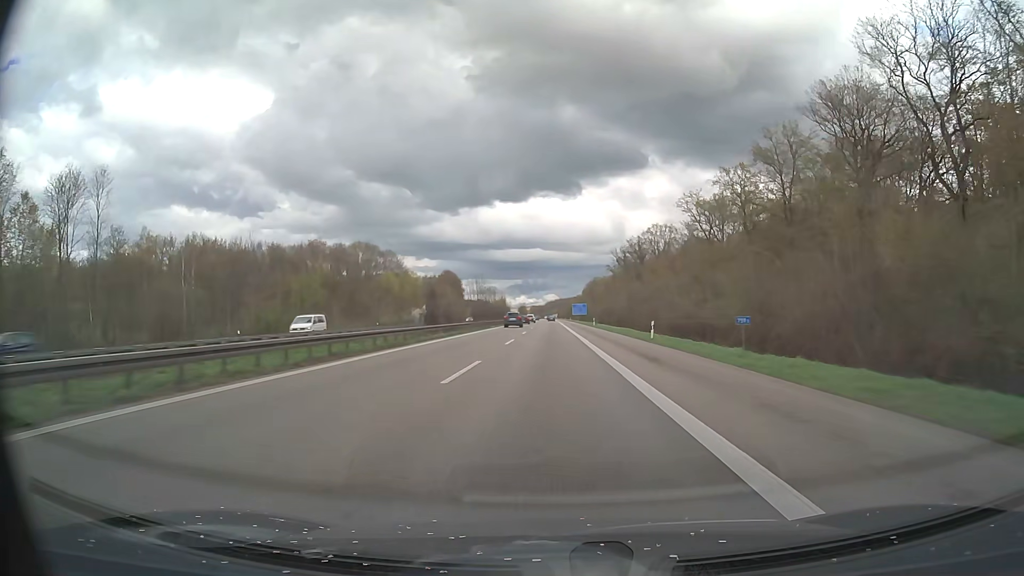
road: motorway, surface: asphalt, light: Day
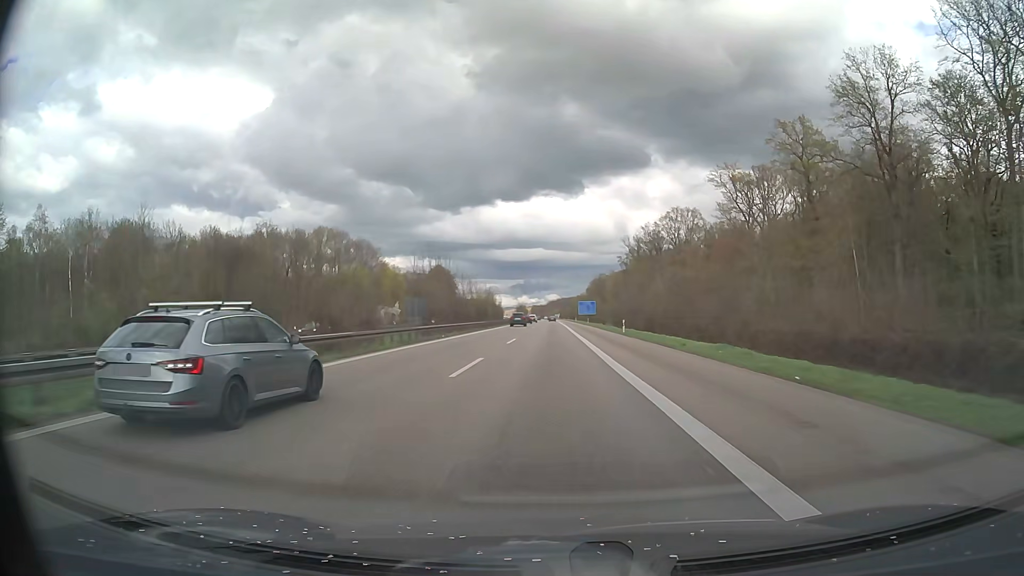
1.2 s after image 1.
(0.0, +34.8) m; 0°
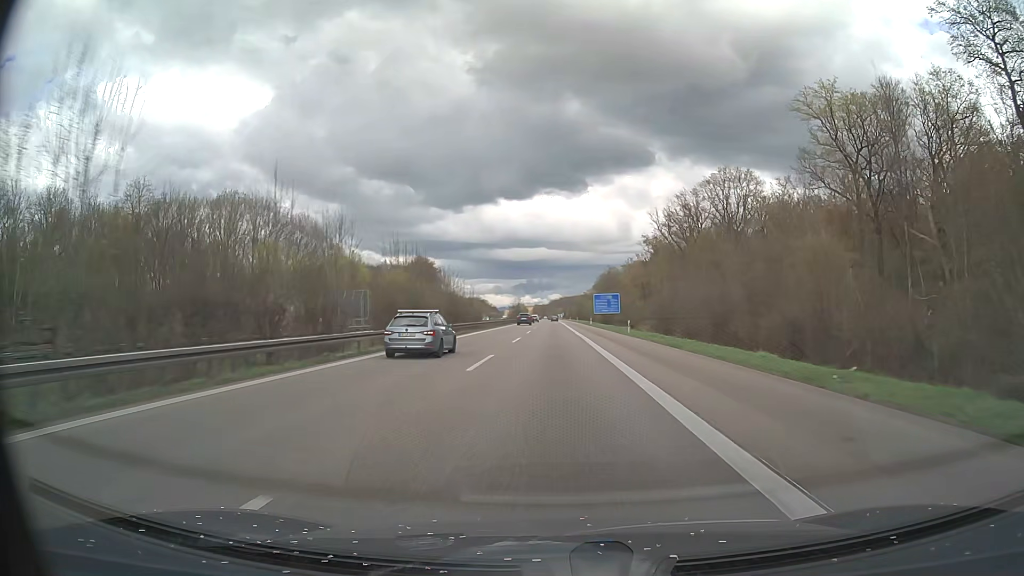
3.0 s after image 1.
(-0.1, +52.3) m; 0°
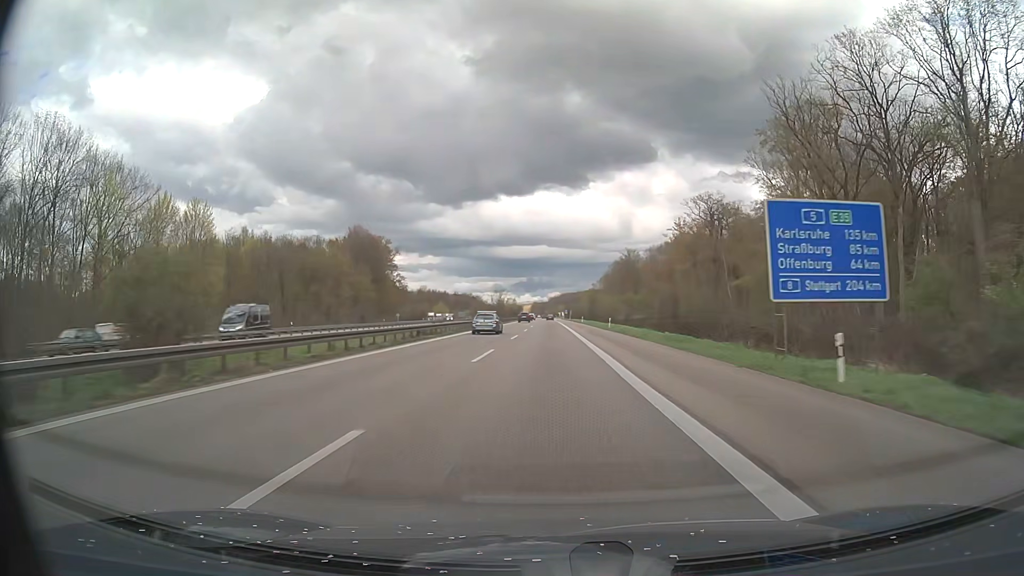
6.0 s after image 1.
(+0.1, +87.2) m; 0°
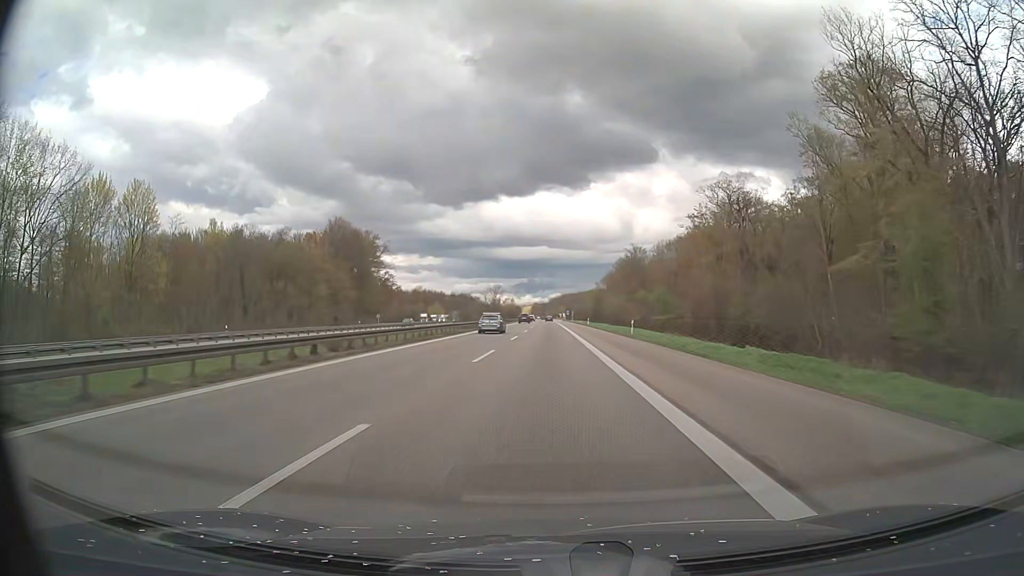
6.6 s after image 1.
(0.0, +17.5) m; 0°
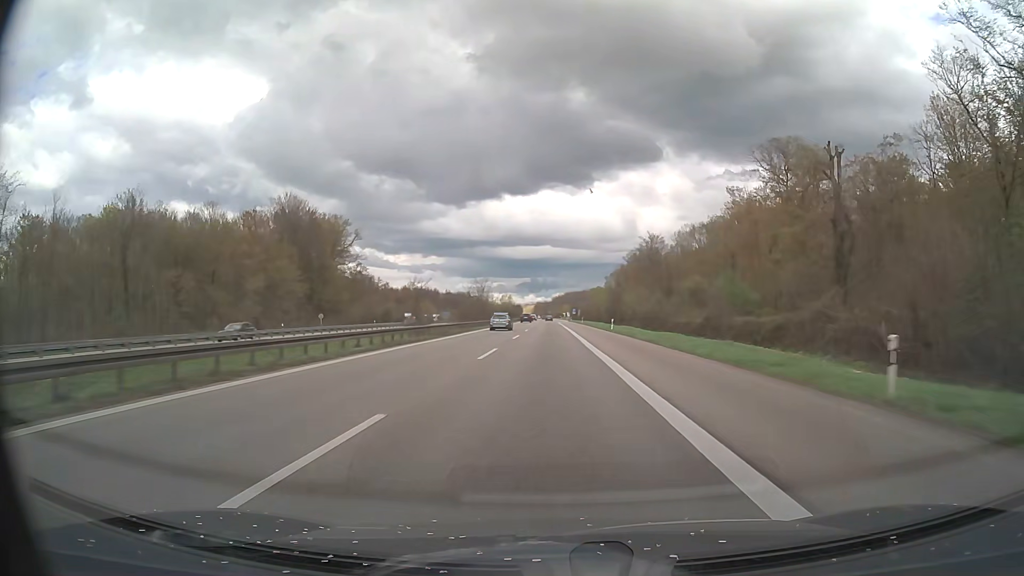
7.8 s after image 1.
(0.0, +35.0) m; 0°
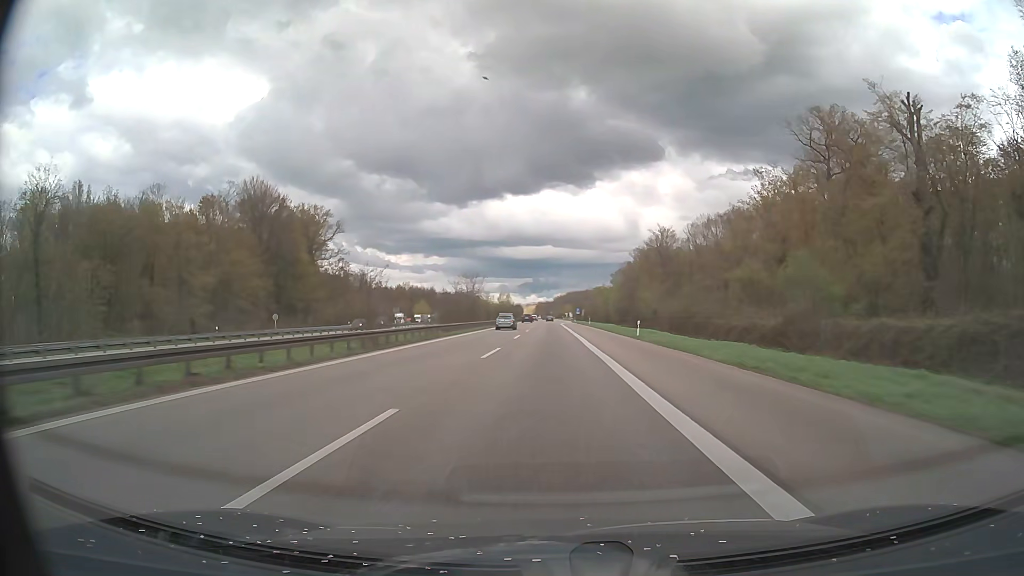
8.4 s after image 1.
(0.0, +17.5) m; 0°
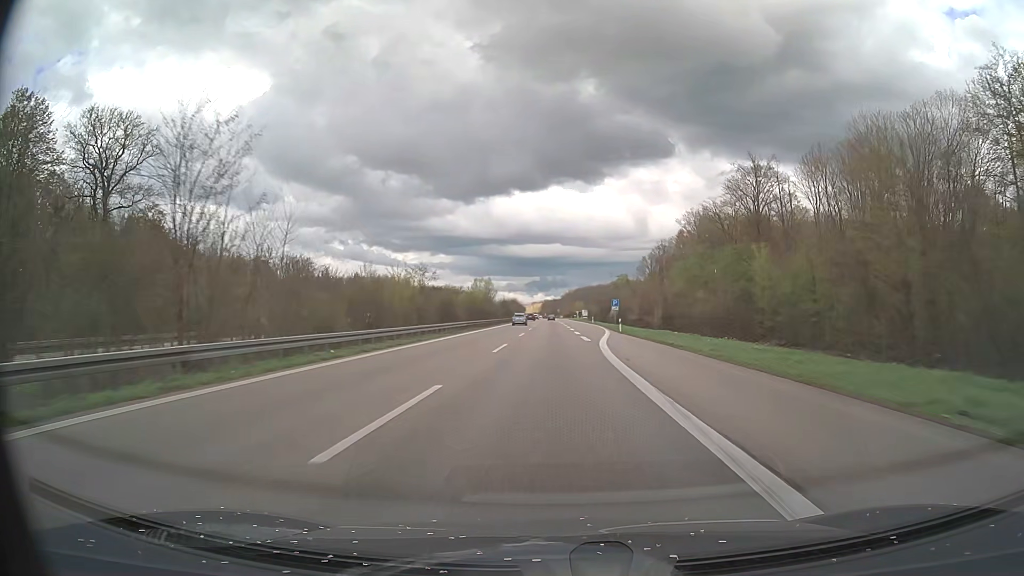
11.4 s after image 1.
(-0.3, +87.2) m; -1°
(0, +10) (0, +20) (0, +30) (0, +40) (0, +50) (0, +60) (0, +70) (0, +80) (0, +90) (0, +100) m
